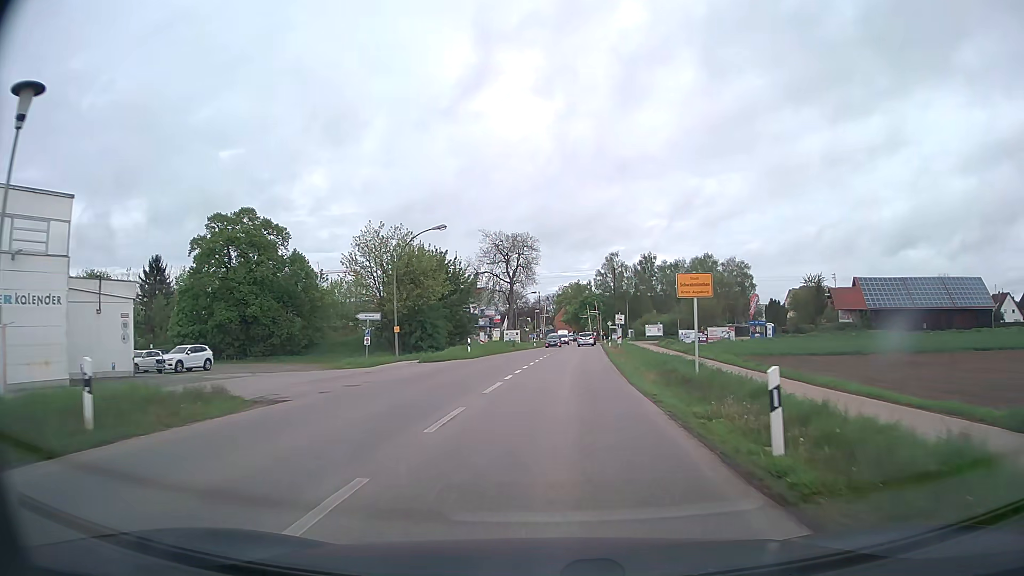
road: tertiary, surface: asphalt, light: Day
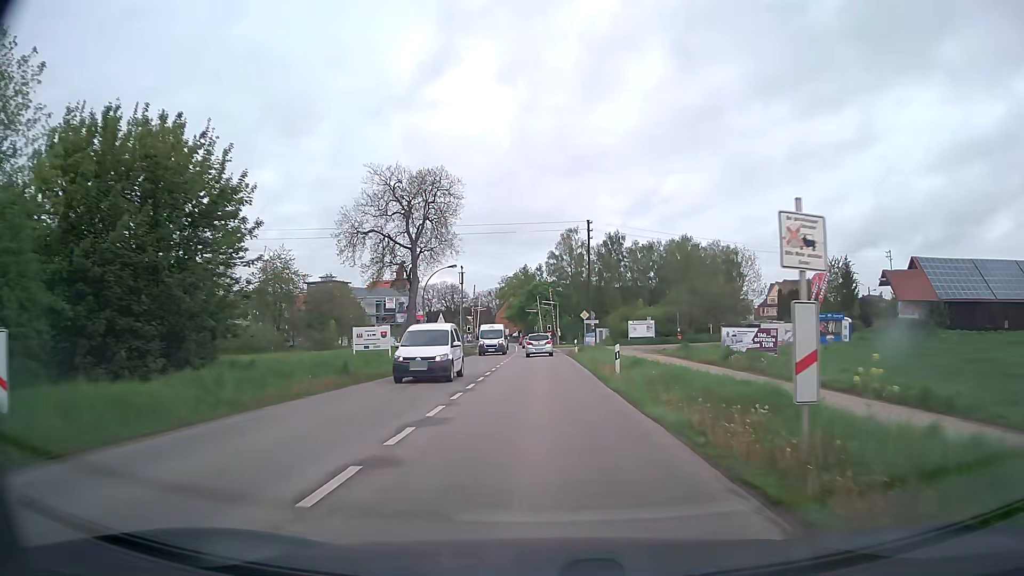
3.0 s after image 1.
(+1.8, +38.6) m; +5°
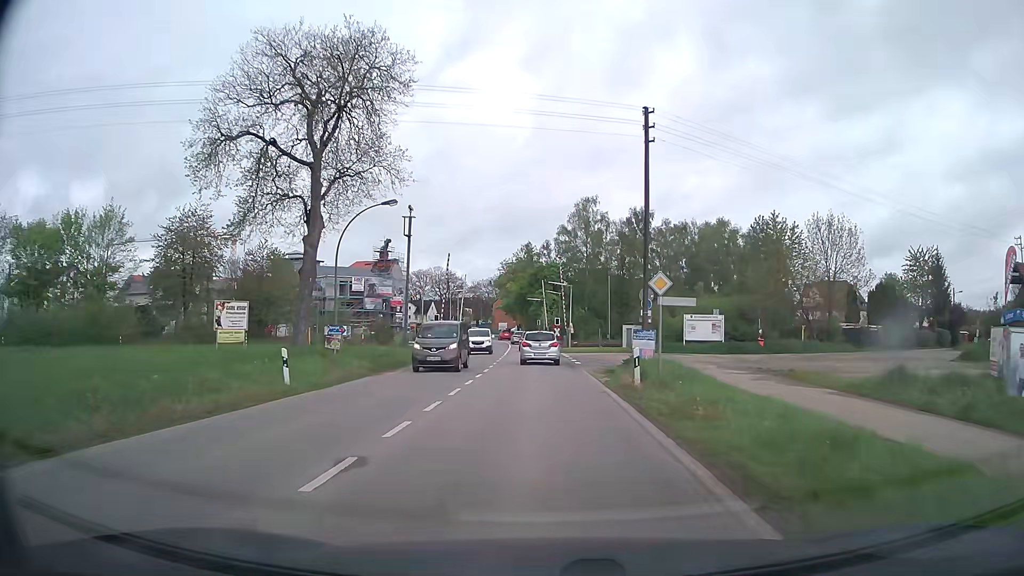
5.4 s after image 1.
(-0.1, +26.7) m; -1°
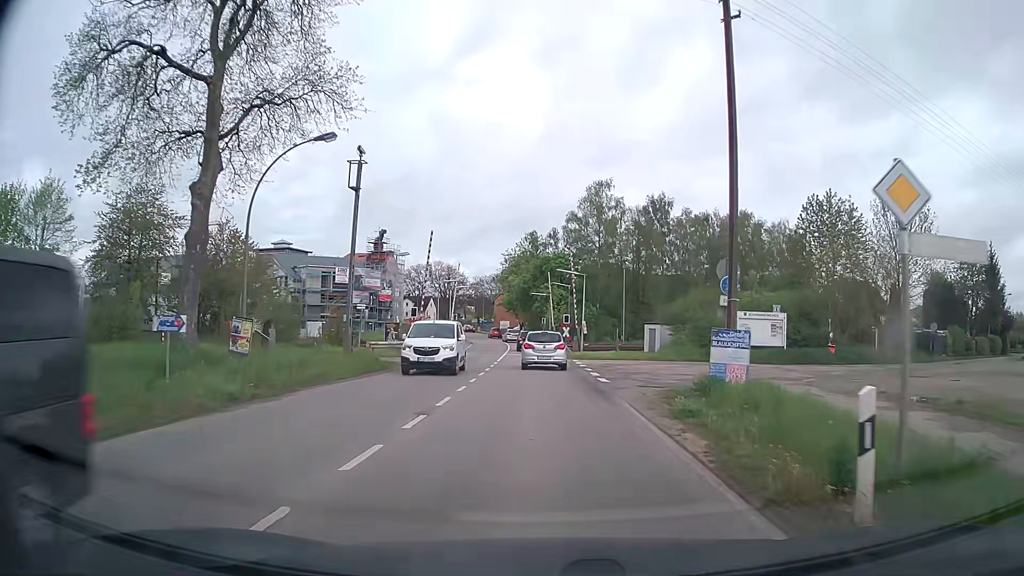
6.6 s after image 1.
(0.0, +11.3) m; 0°
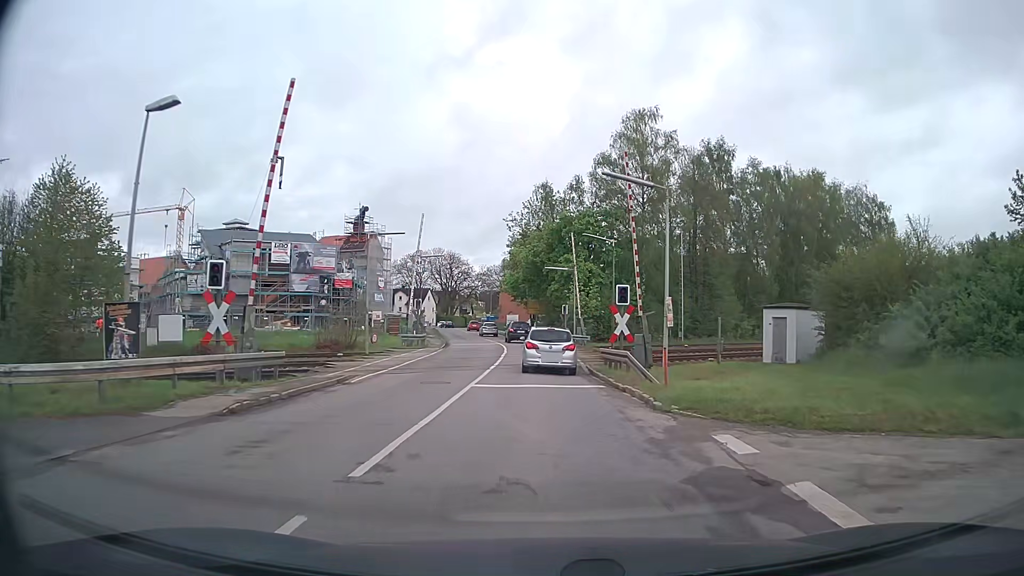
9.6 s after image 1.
(-0.5, +27.6) m; -2°
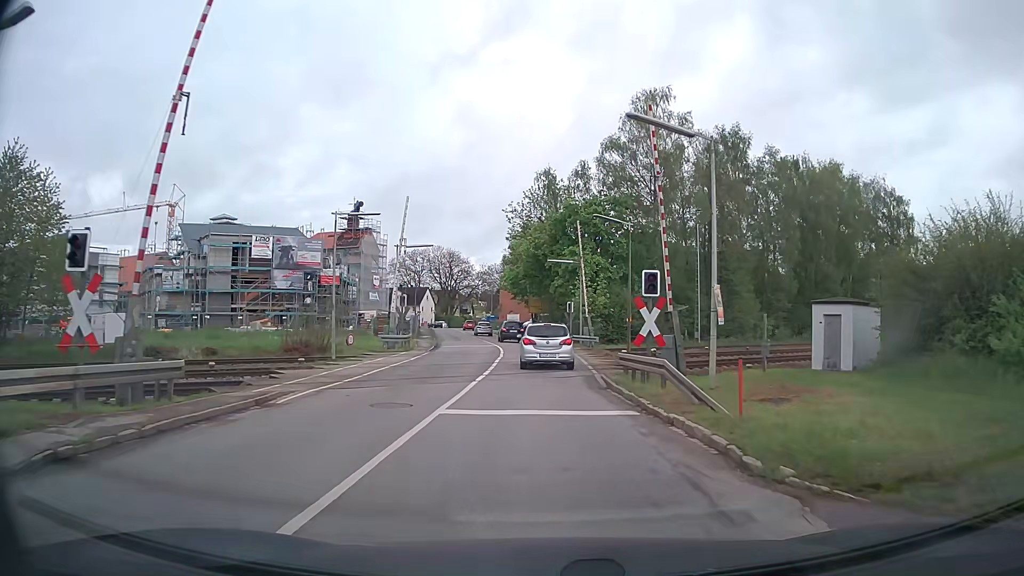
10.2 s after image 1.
(0.0, +5.3) m; 0°
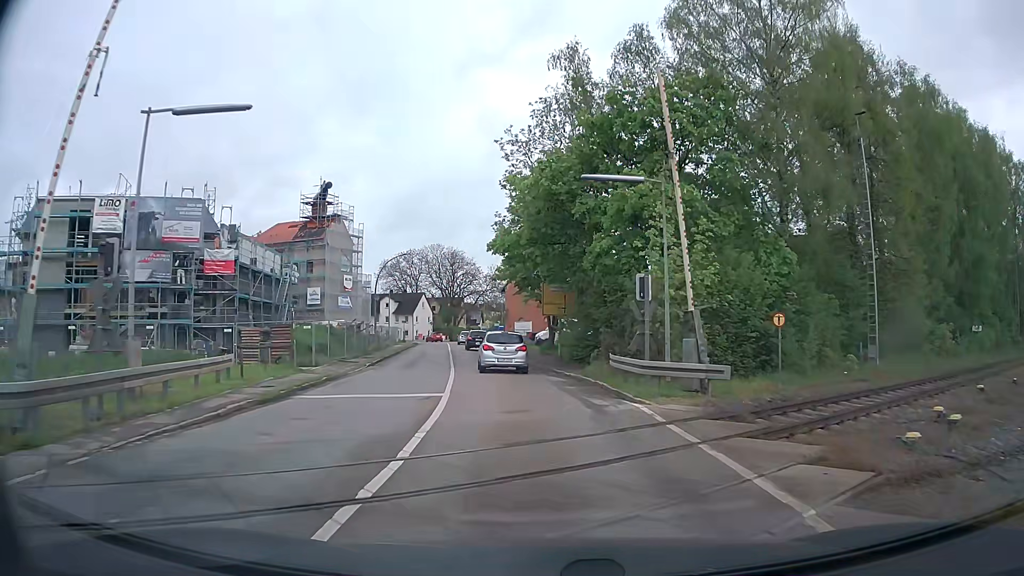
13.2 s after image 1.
(-0.4, +26.9) m; -2°
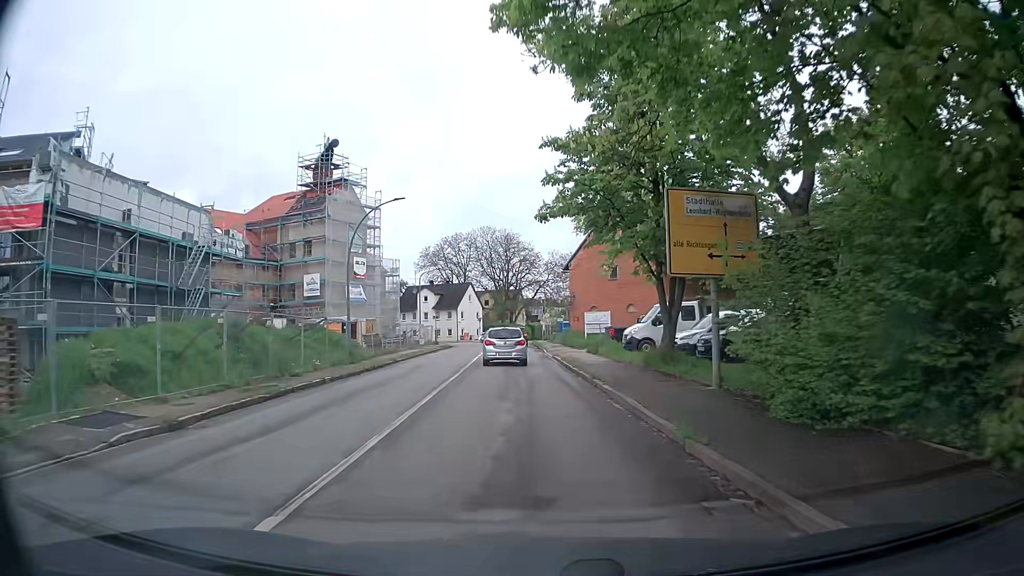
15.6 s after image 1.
(-1.1, +22.8) m; -6°
